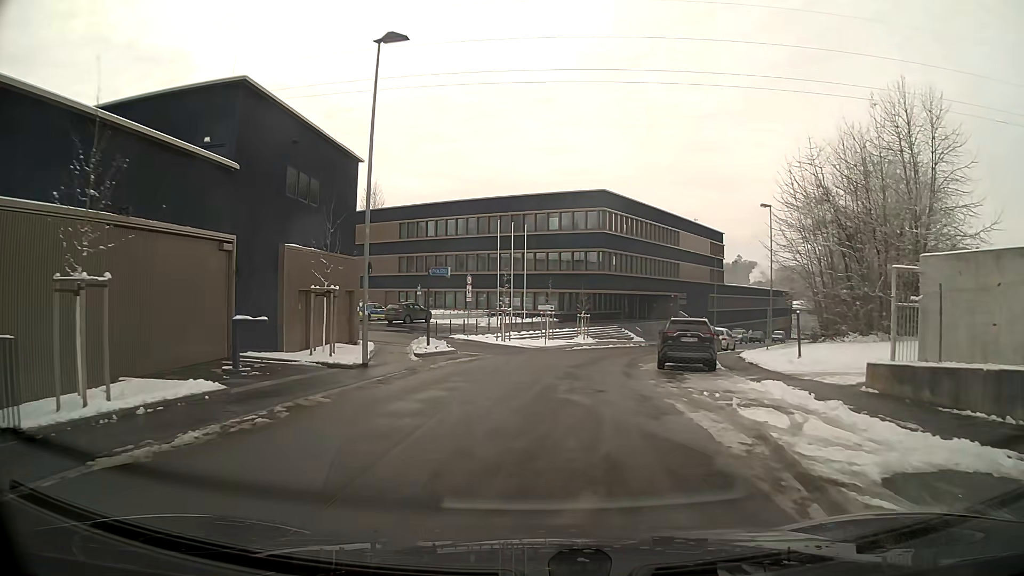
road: residential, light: Day
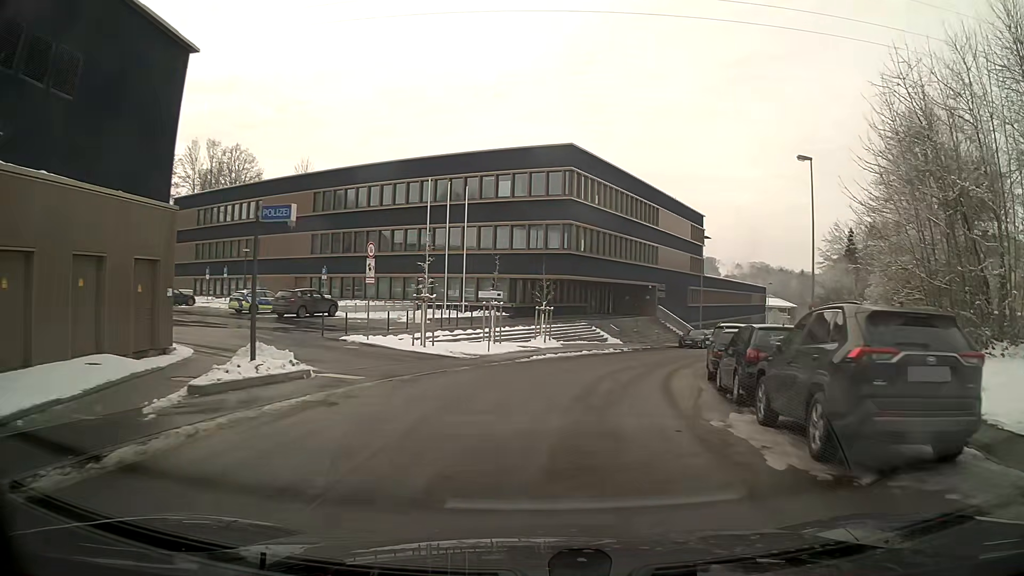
(+0.5, +14.8) m; +5°
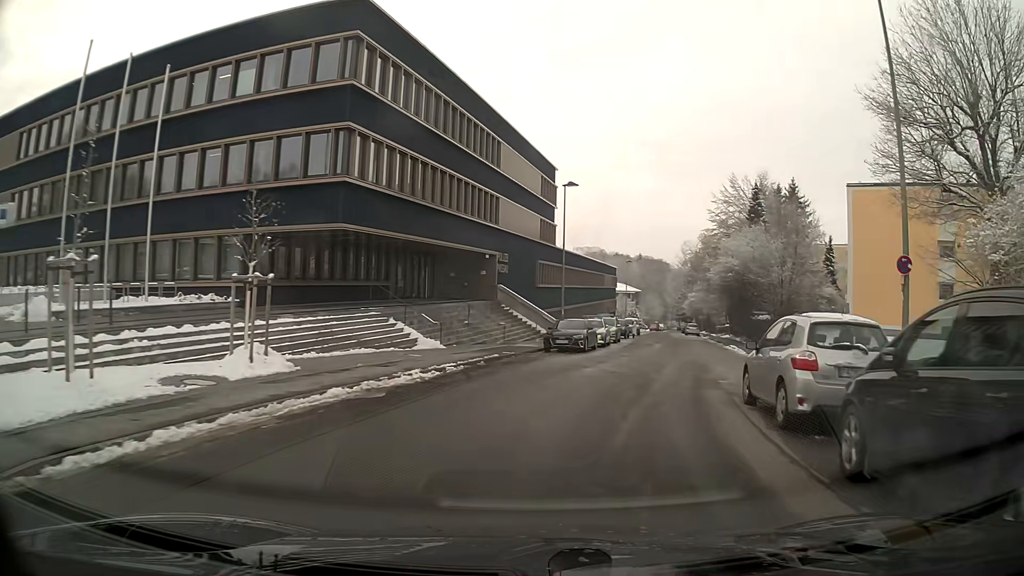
(+2.6, +21.0) m; +15°
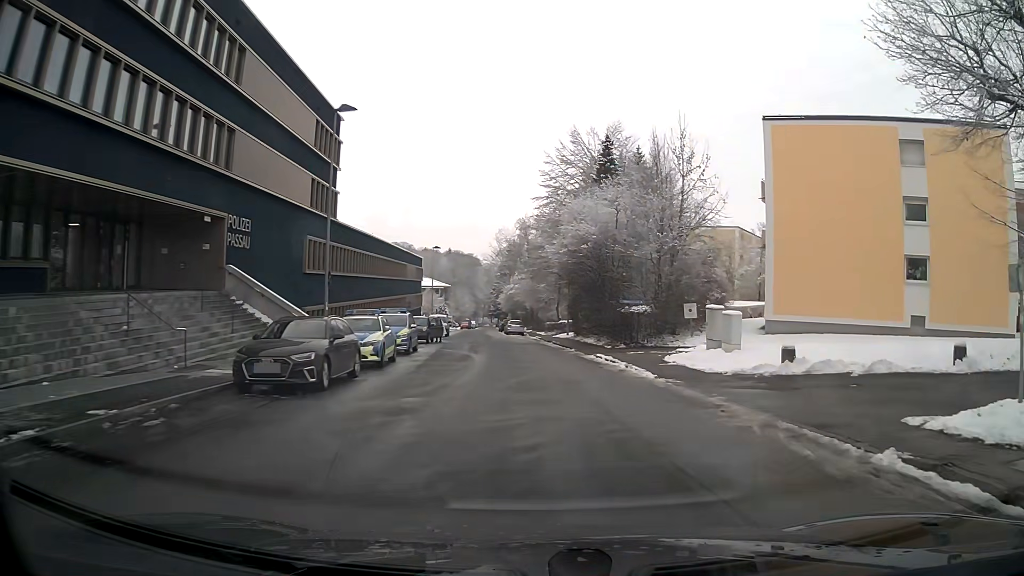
(+2.1, +15.8) m; +15°
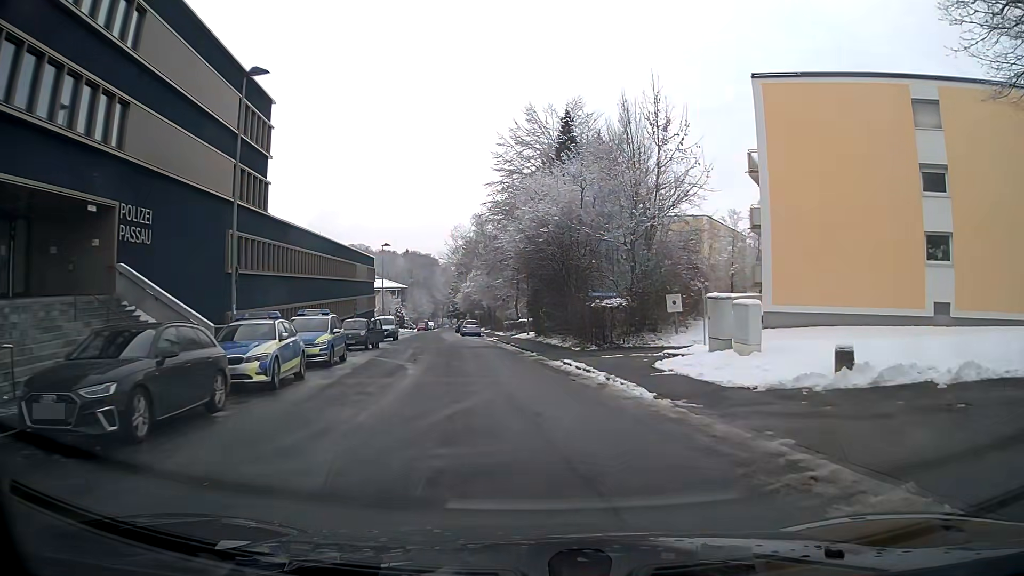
(+0.1, +5.2) m; +2°
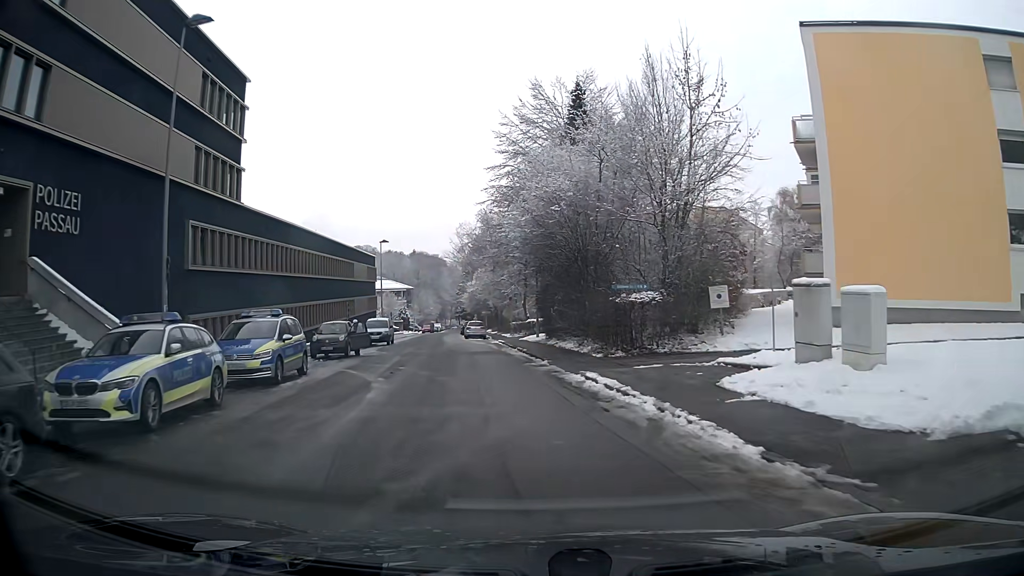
(0.0, +5.2) m; -1°
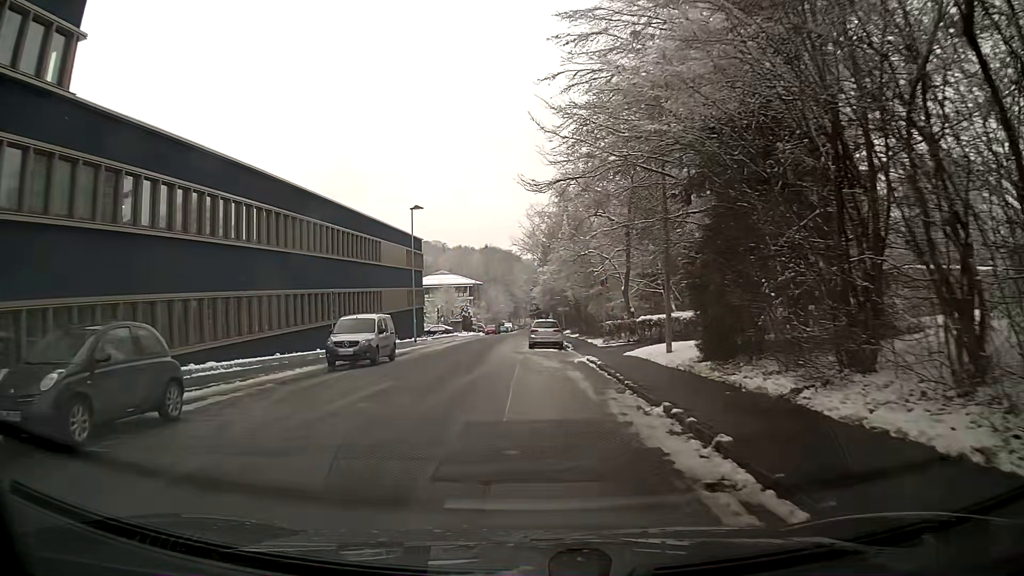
(-1.3, +21.4) m; -7°
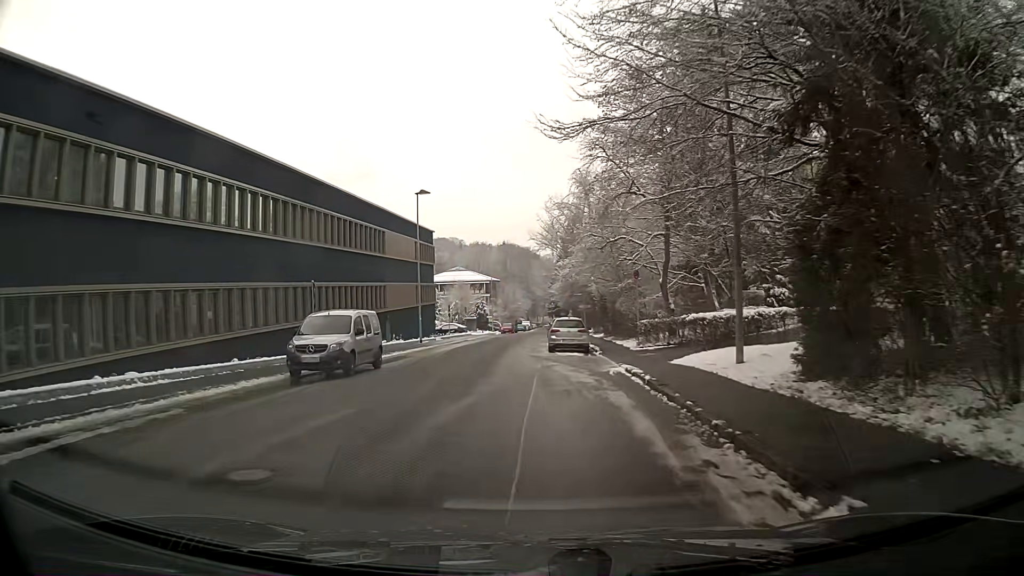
(-0.1, +5.4) m; -2°
(0, +10) (-1, +20) (-1, +30) (-1, +40) (-1, +50) (0, +60) (+1, +70) (+3, +80) (+4, +90) (+4, +100) m
